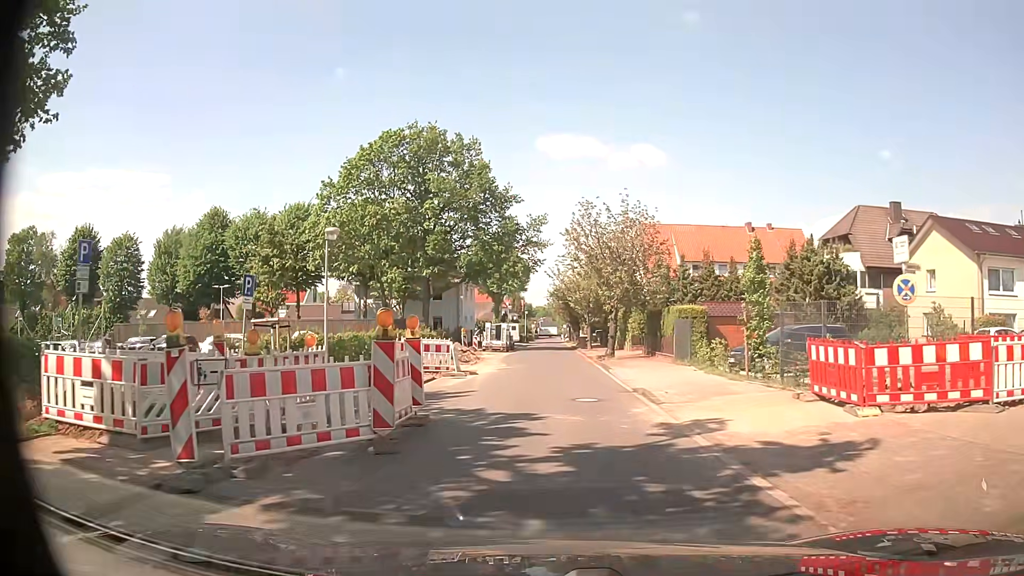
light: Day
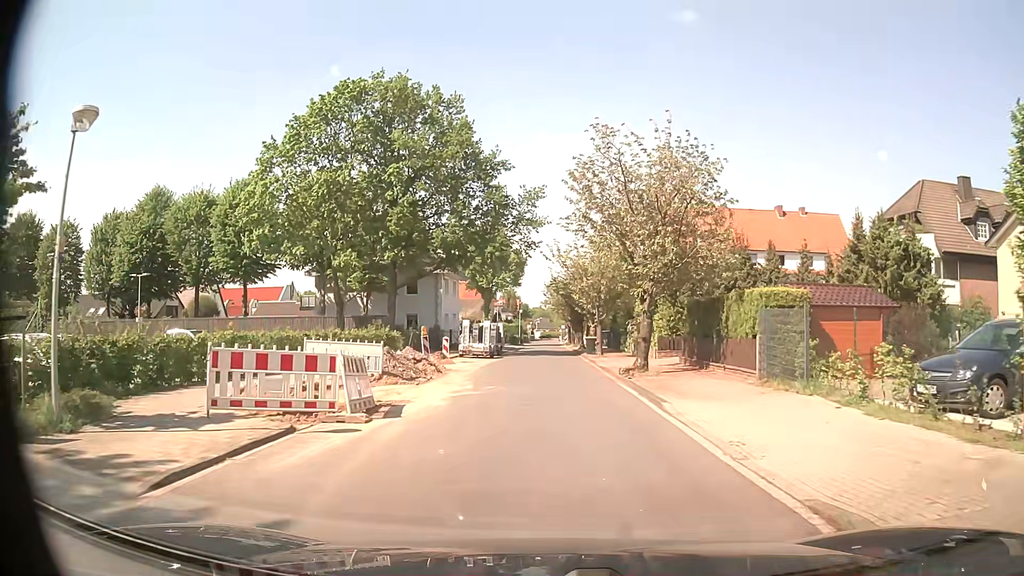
(+0.1, +11.8) m; +1°
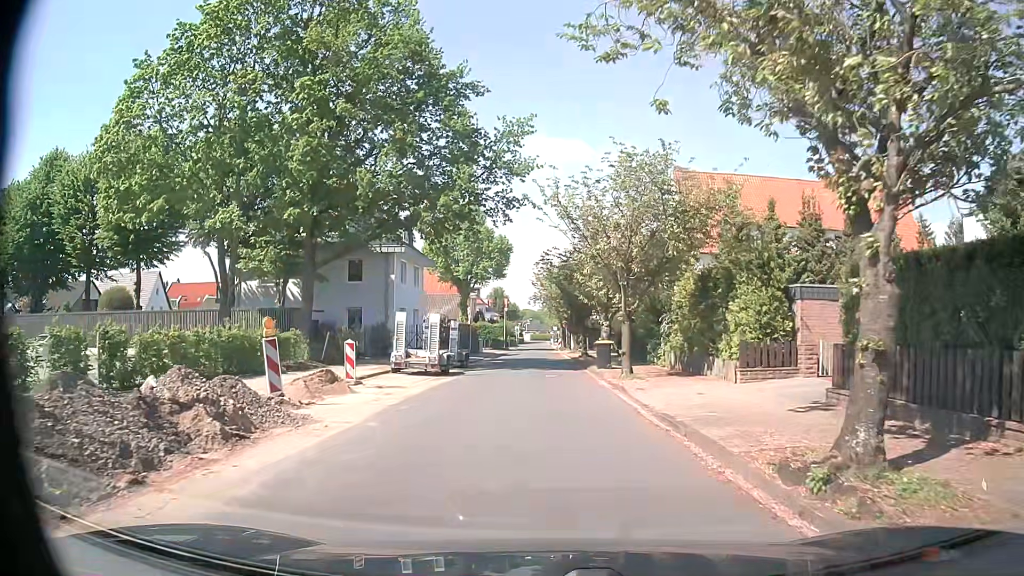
(+0.1, +15.3) m; +1°
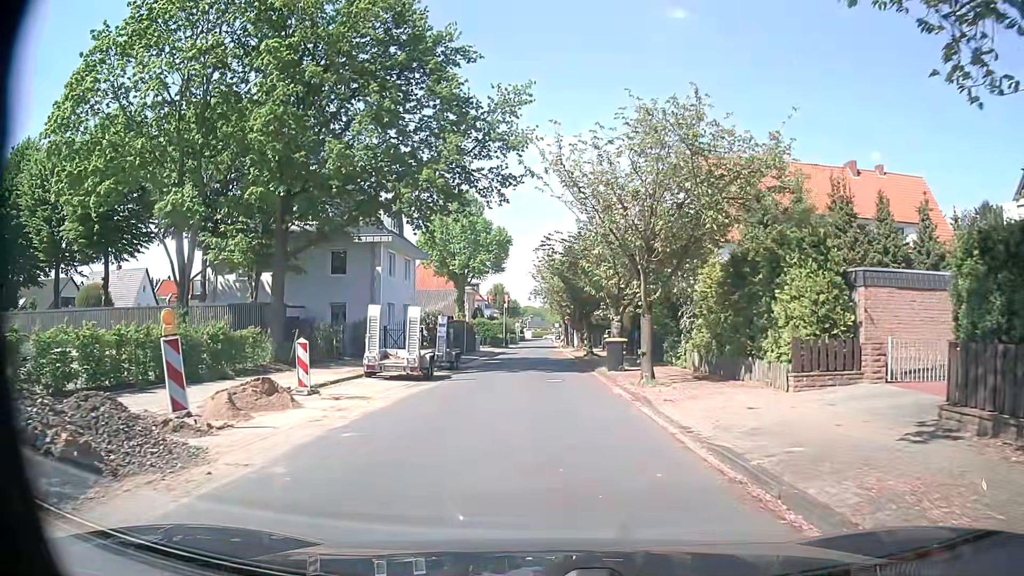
(0.0, +3.8) m; 0°
